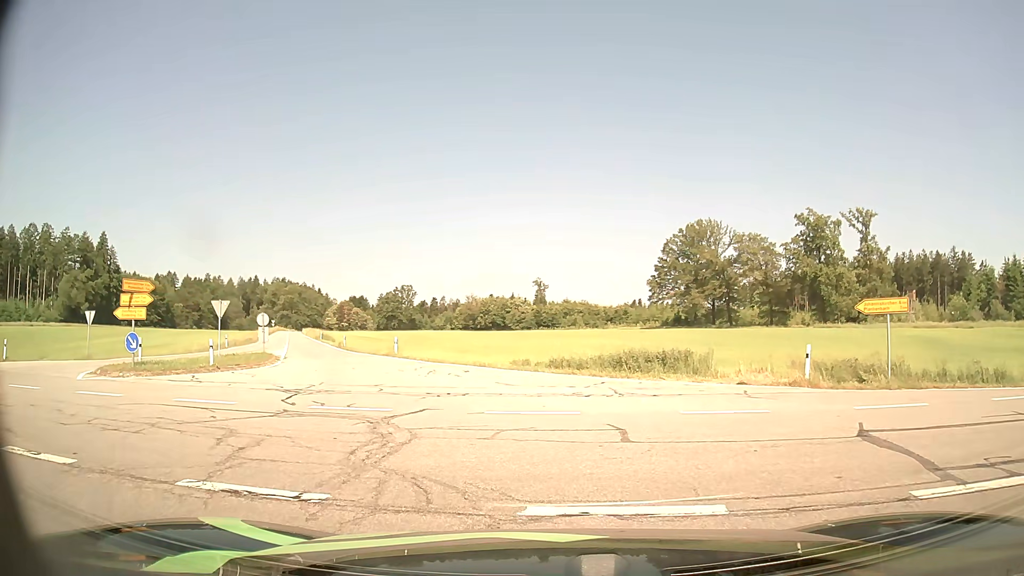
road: tertiary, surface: asphalt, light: Day
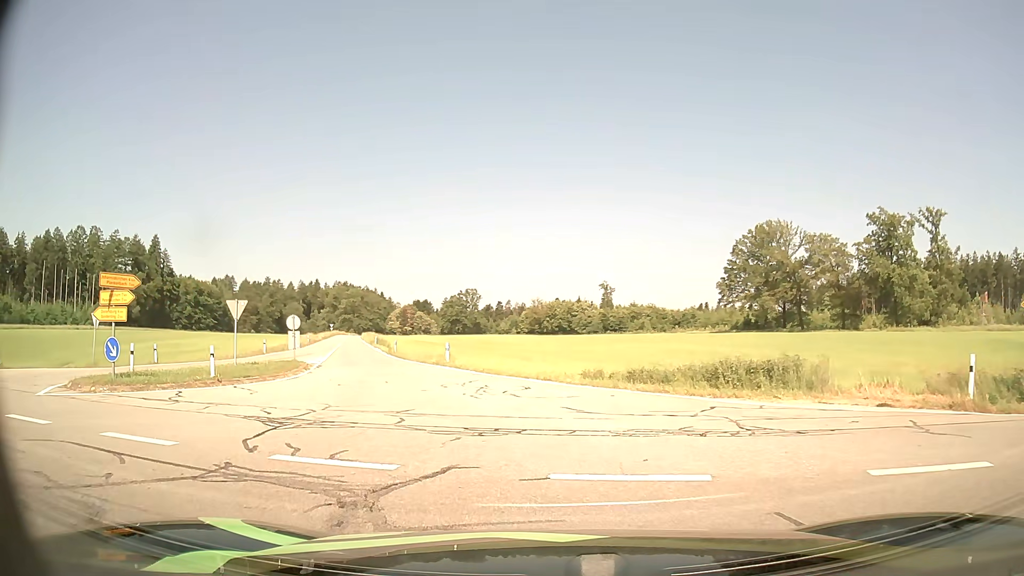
(-0.2, +4.5) m; -5°
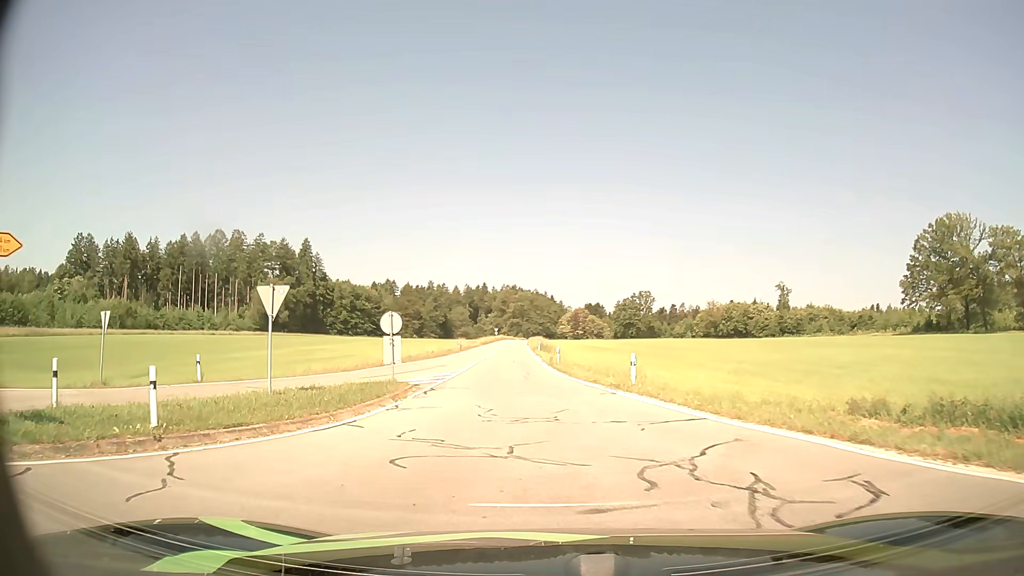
(-1.4, +10.3) m; -15°
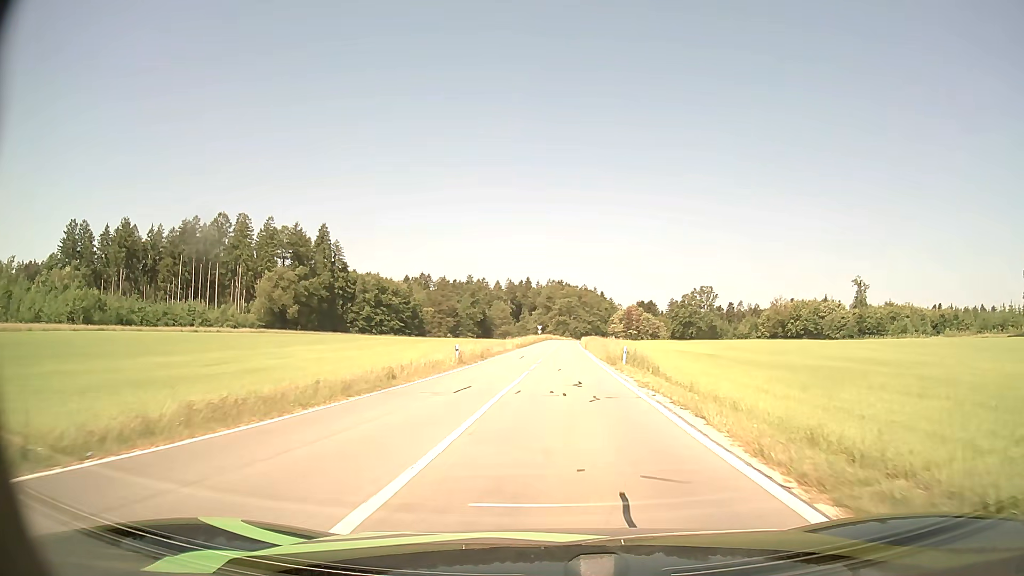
(-1.9, +31.9) m; -4°
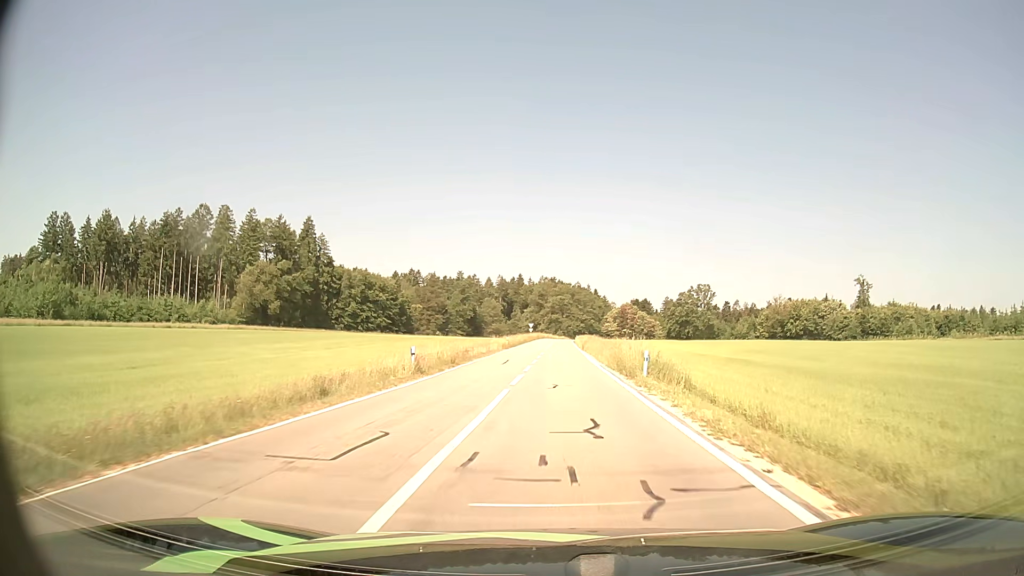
(0.0, +8.3) m; 0°
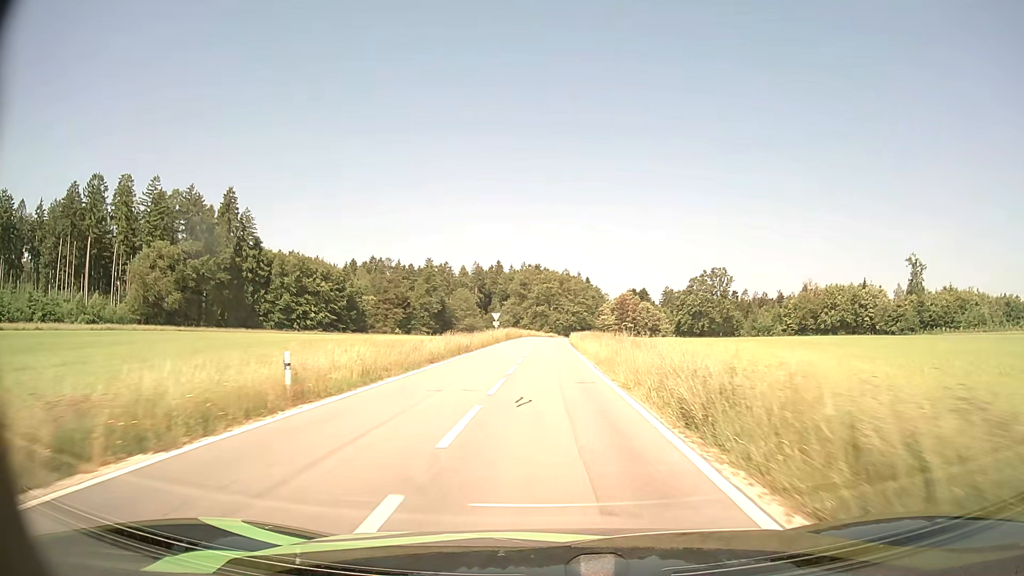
(+1.0, +47.1) m; +1°
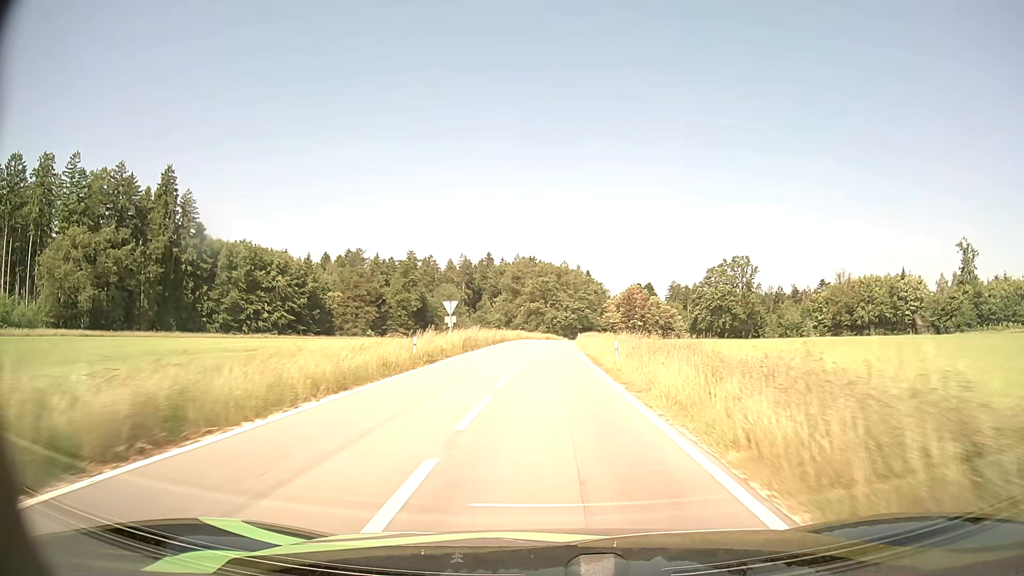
(0.0, +29.4) m; 0°
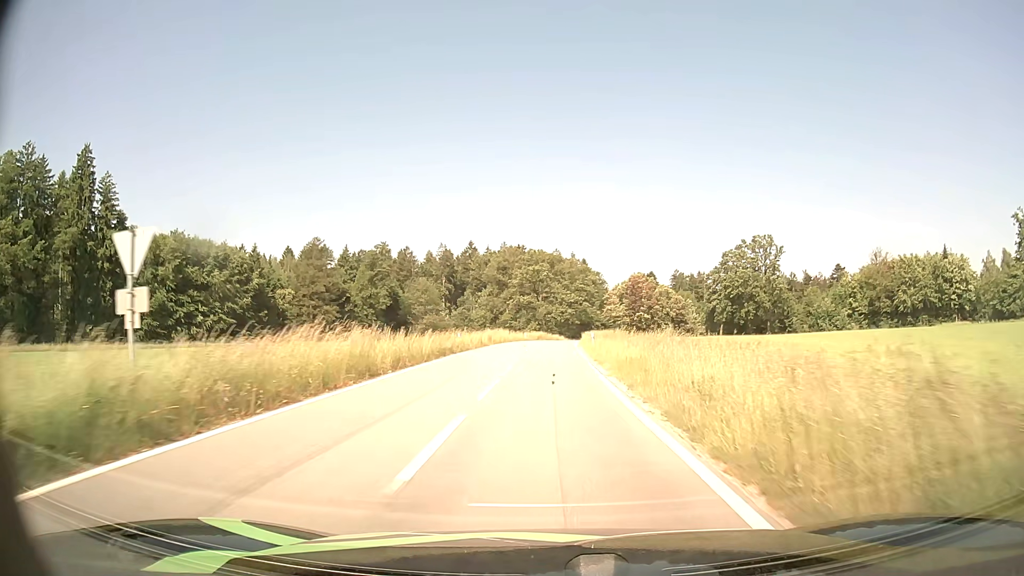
(+0.3, +28.2) m; +1°
(0, +10) (0, +20) (0, +30) (0, +40) (+1, +50) (+1, +60) (+2, +70) (+2, +80) (+3, +90) (+4, +100) m
